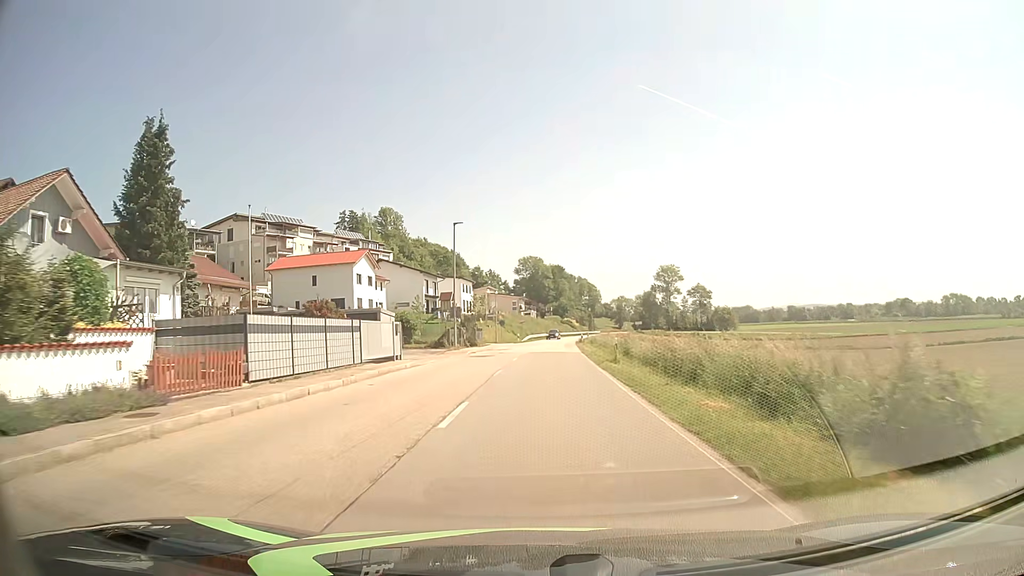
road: secondary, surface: asphalt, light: Day
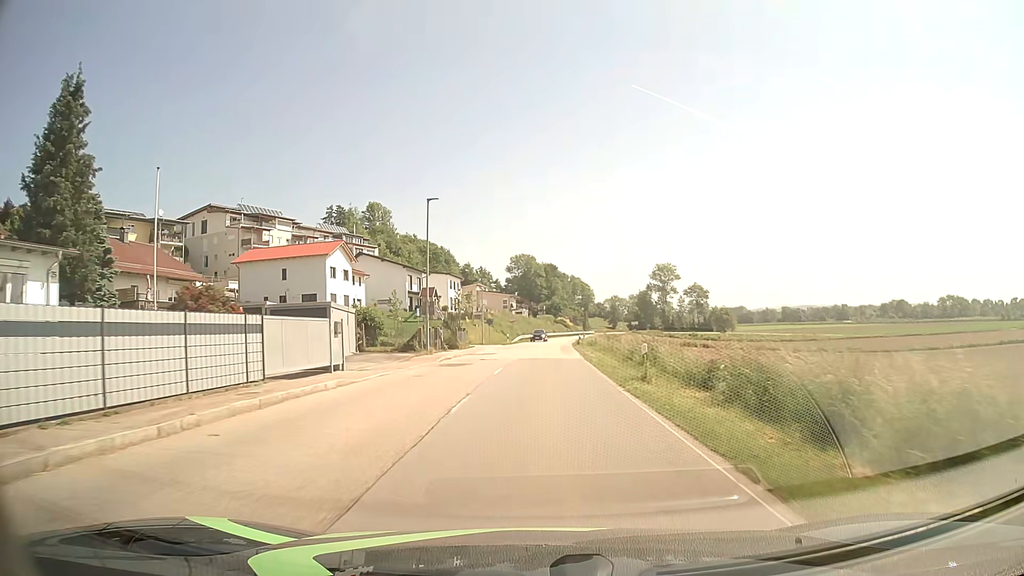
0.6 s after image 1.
(0.0, +7.9) m; +1°
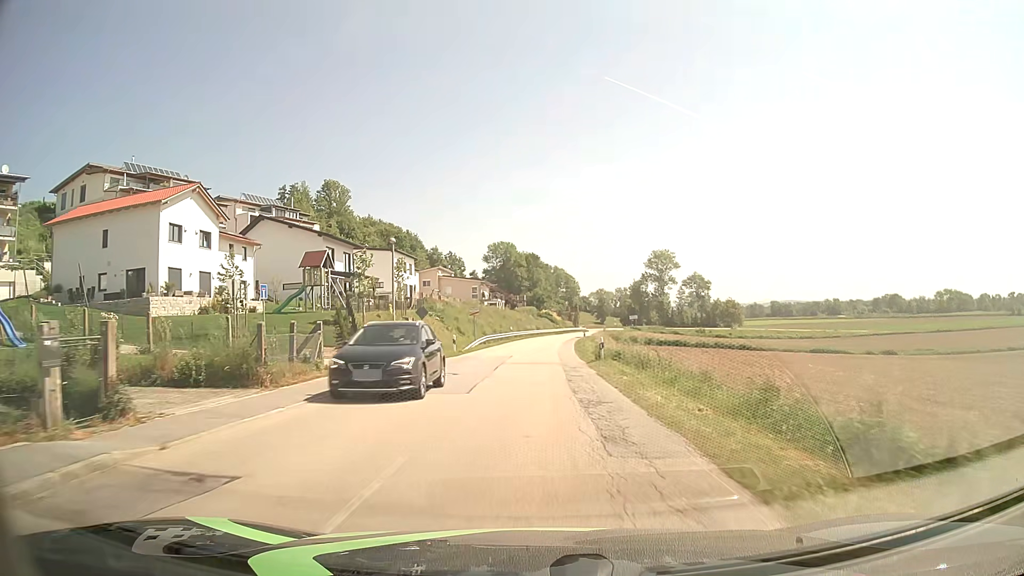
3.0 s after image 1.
(+0.5, +31.7) m; +2°
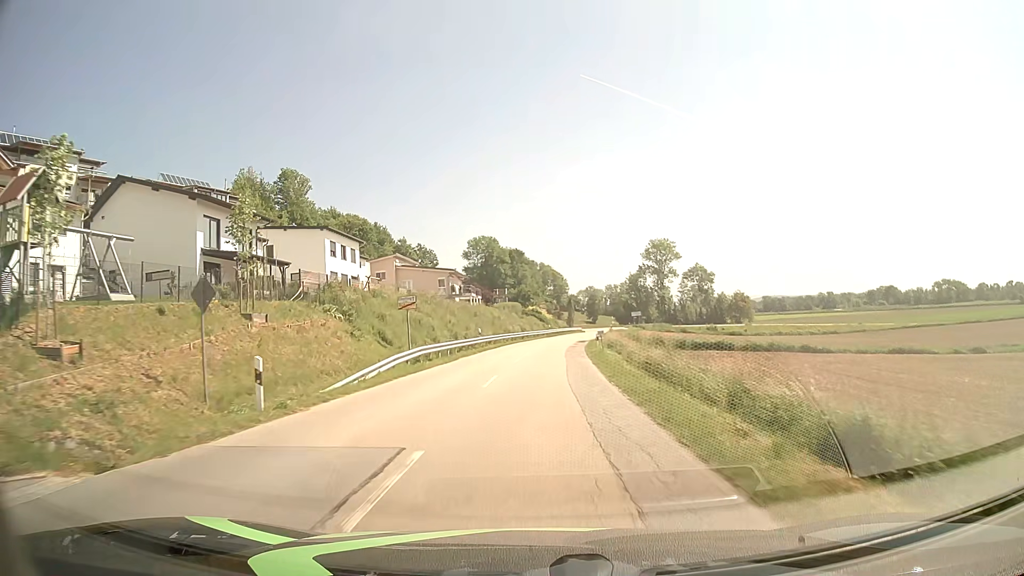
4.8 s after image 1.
(+0.1, +24.3) m; +1°
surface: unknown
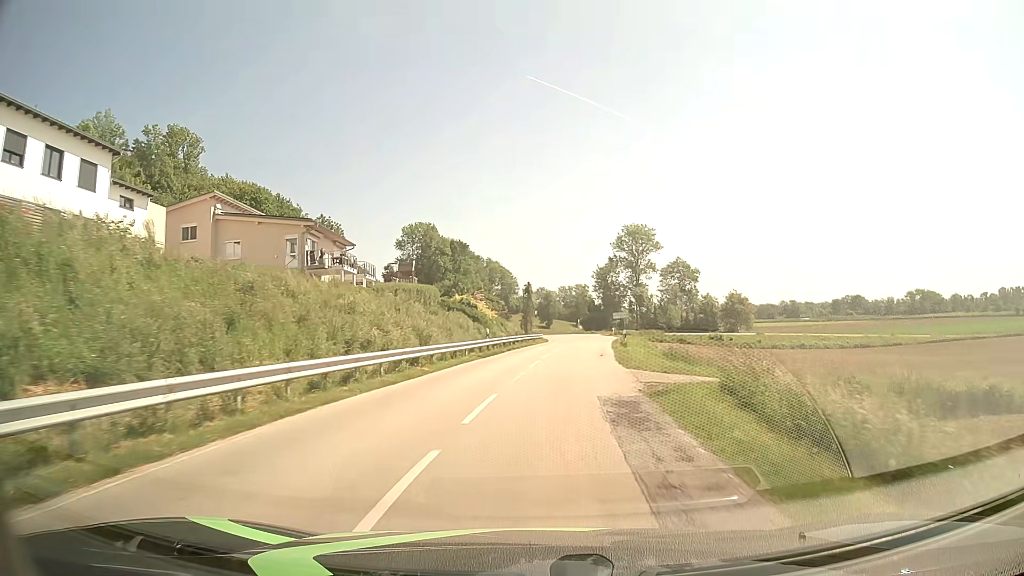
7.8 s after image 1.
(+1.3, +42.1) m; +4°
(0, +10) (+1, +20) (+2, +30) (+3, +40) (+4, +50) (+5, +60) (+7, +70) (+7, +80) (+7, +90) (+7, +100) m
